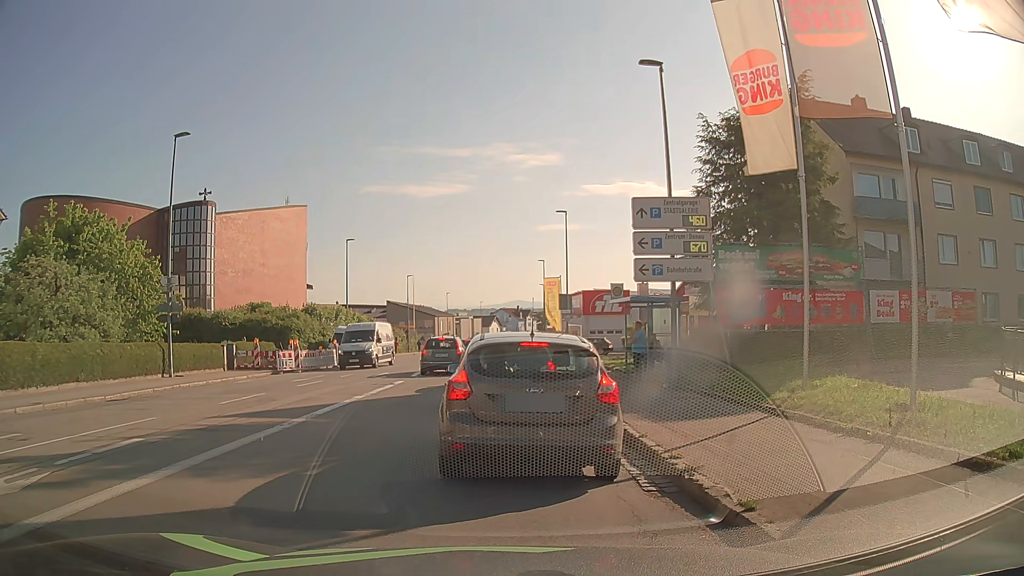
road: tertiary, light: Day
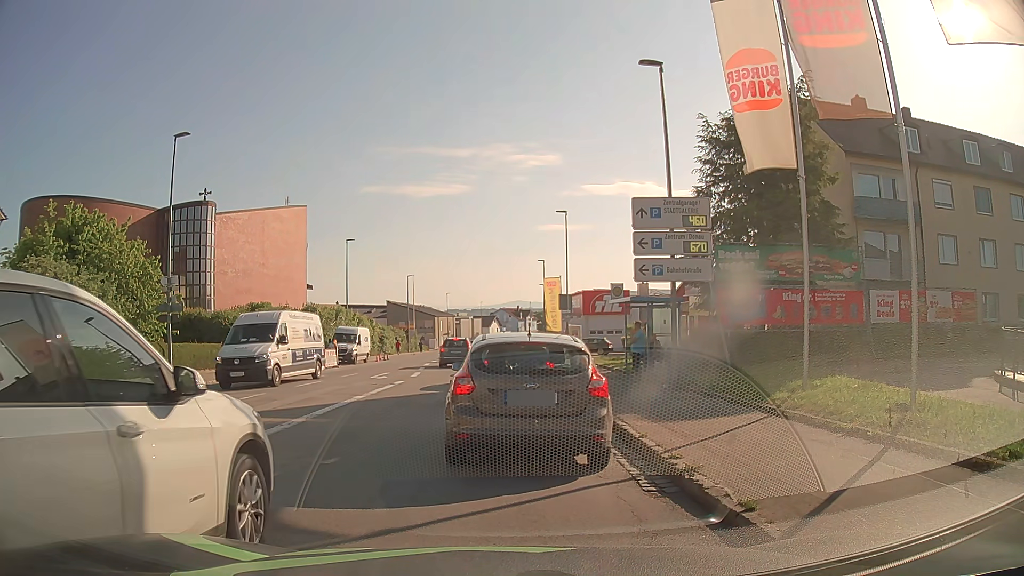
(0.0, 0.0) m; 0°
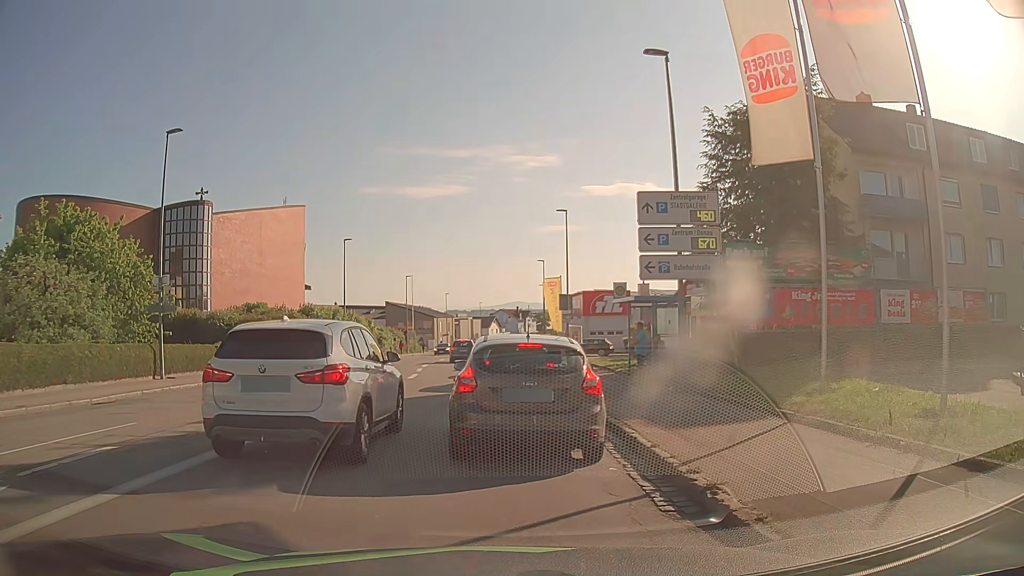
(0.0, +0.7) m; 0°
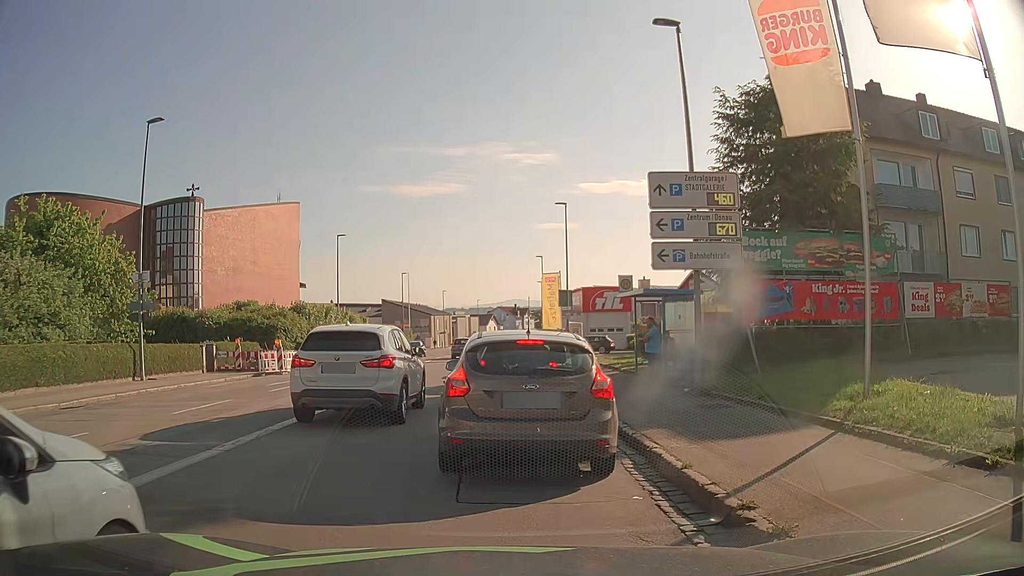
(0.0, +1.6) m; +1°
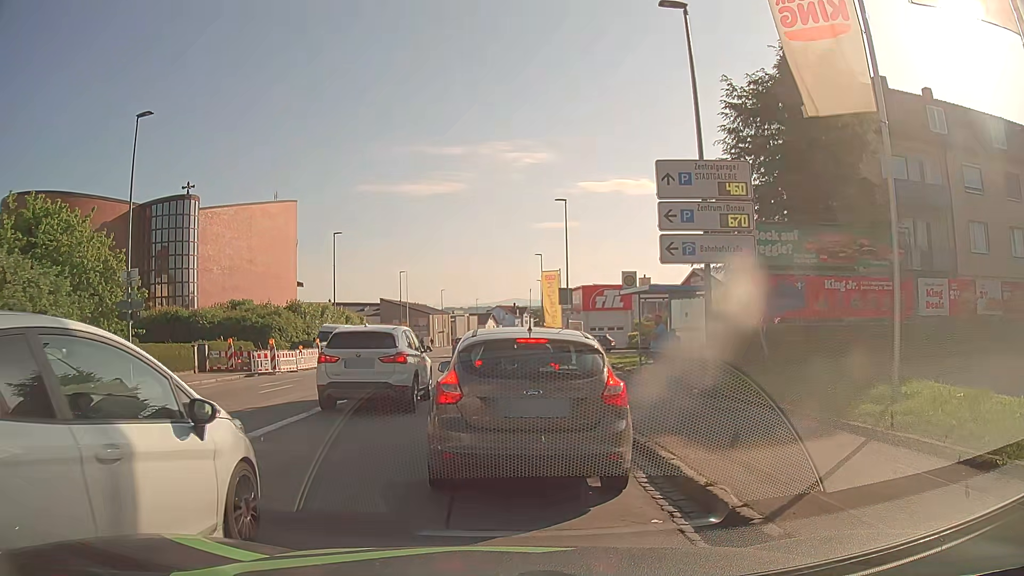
(0.0, +0.8) m; +1°
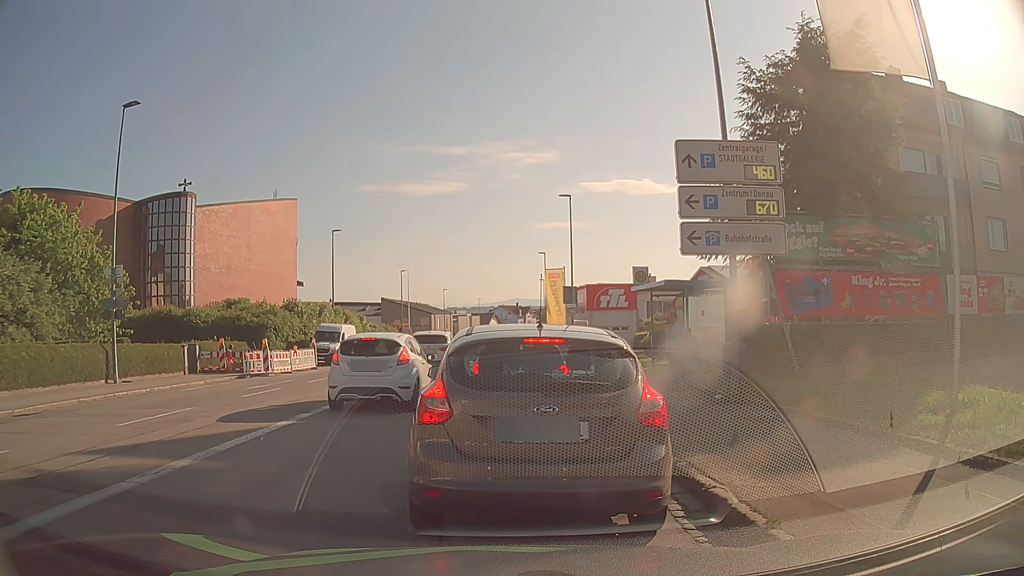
(0.0, +1.4) m; 0°
